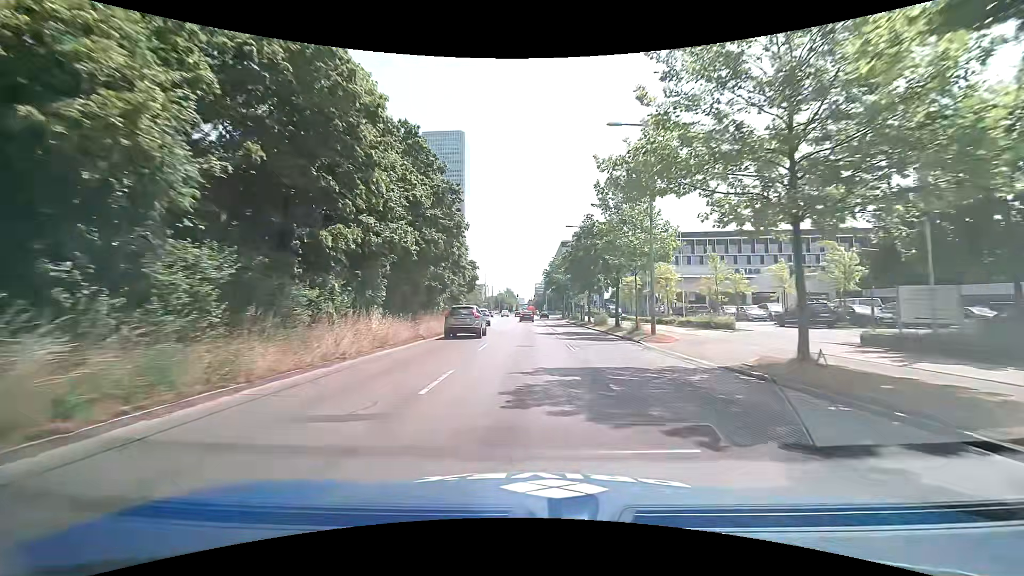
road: primary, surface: asphalt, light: Day
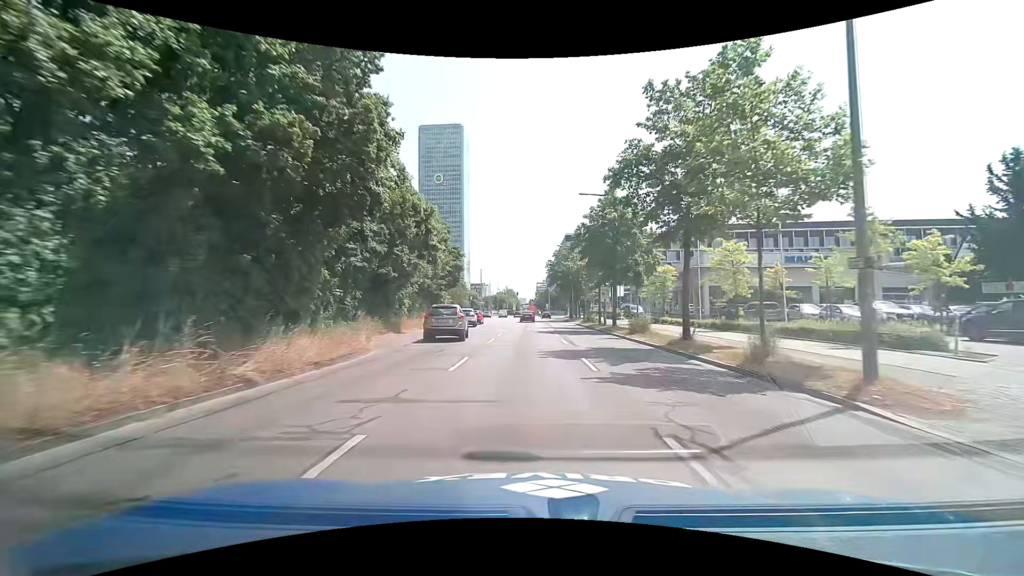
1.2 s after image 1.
(+0.1, +14.6) m; 0°
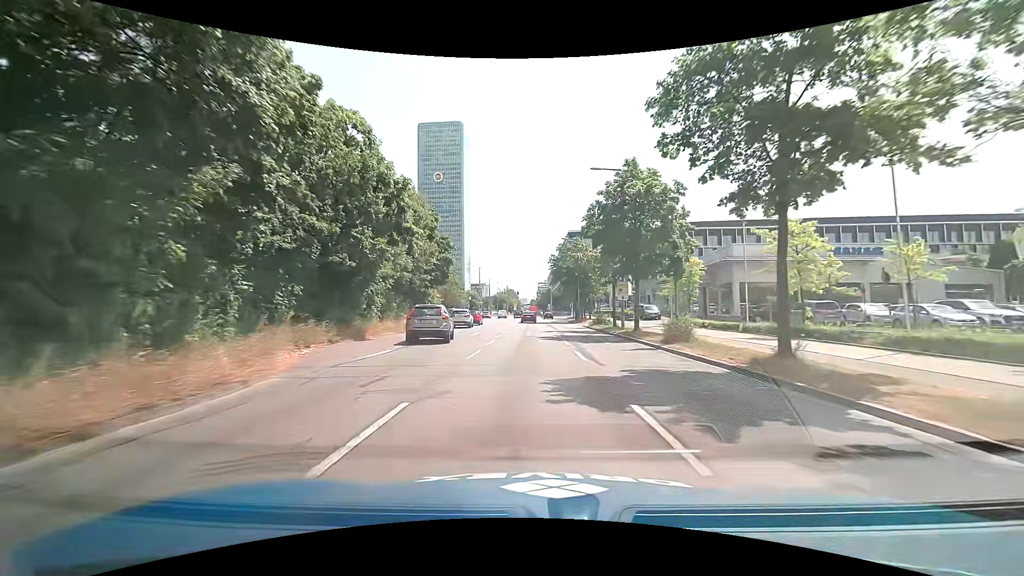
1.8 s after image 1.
(0.0, +7.1) m; 0°
